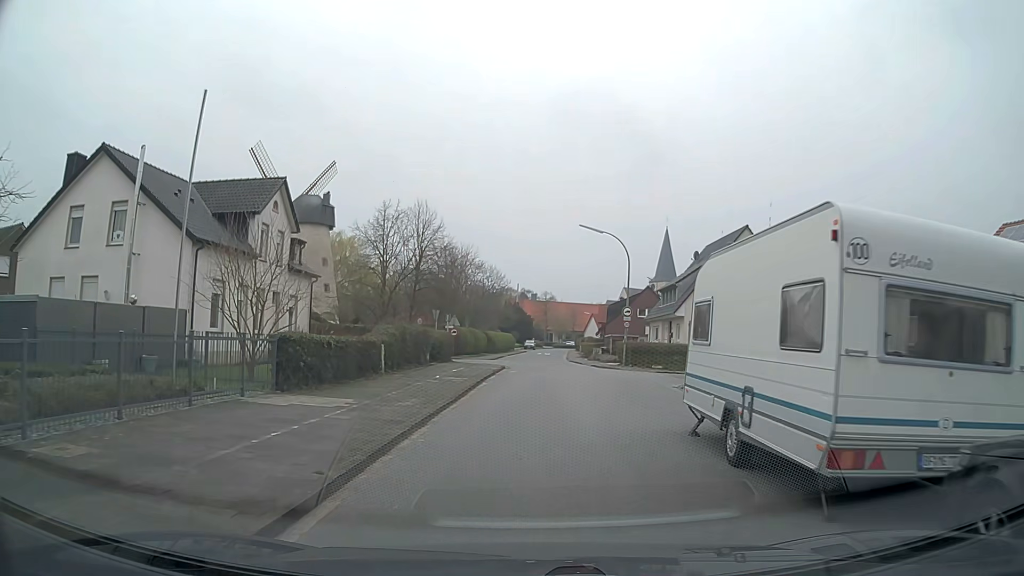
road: residential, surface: asphalt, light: Day
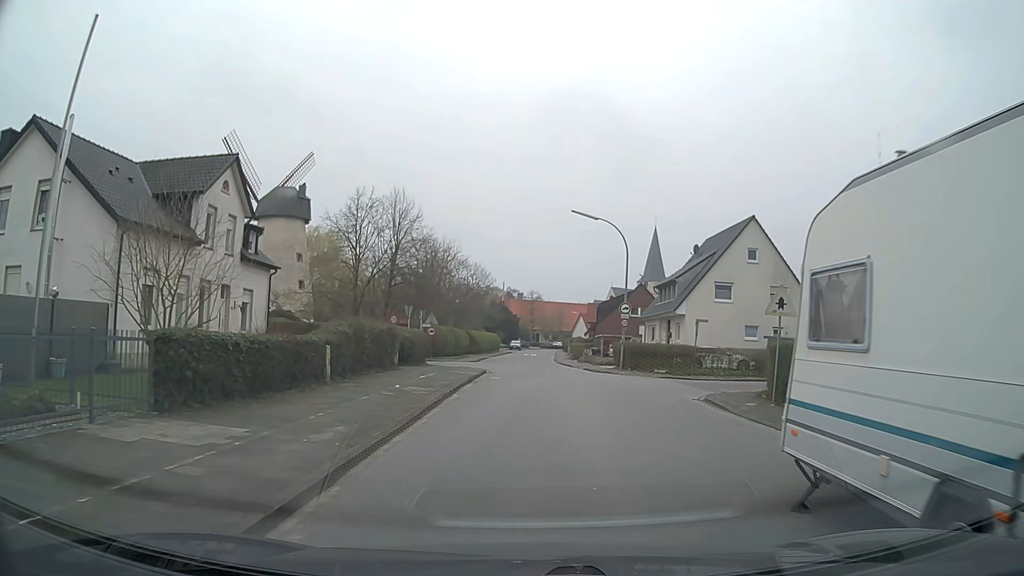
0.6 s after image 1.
(+0.1, +4.6) m; +2°
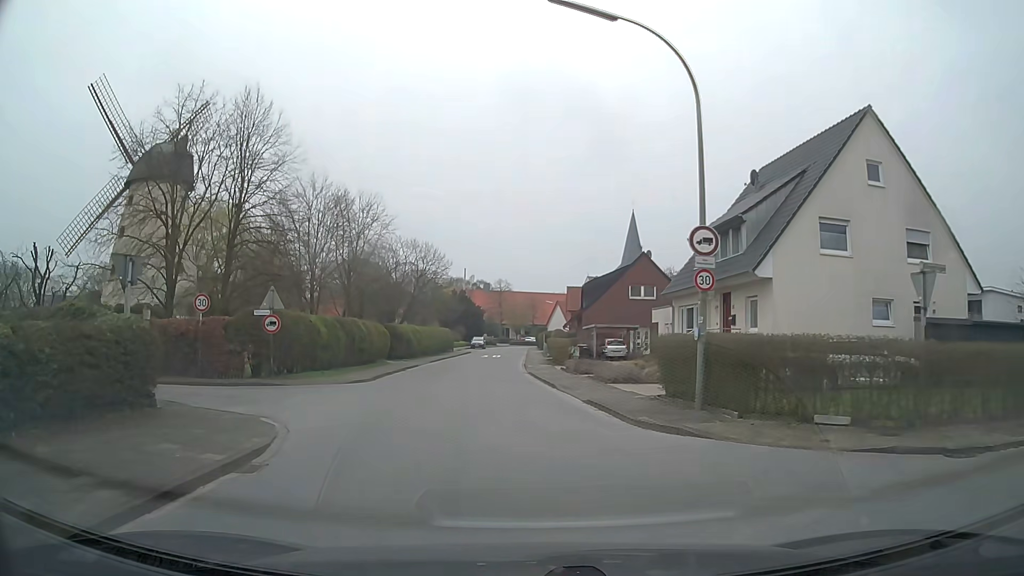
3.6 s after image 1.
(+1.0, +22.3) m; +2°
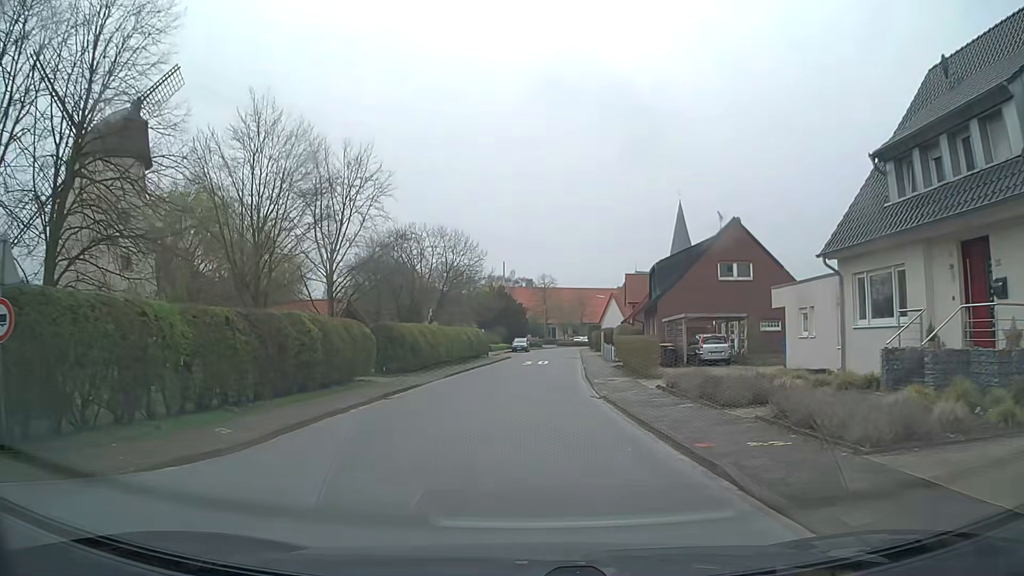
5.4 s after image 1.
(-0.5, +14.4) m; -3°
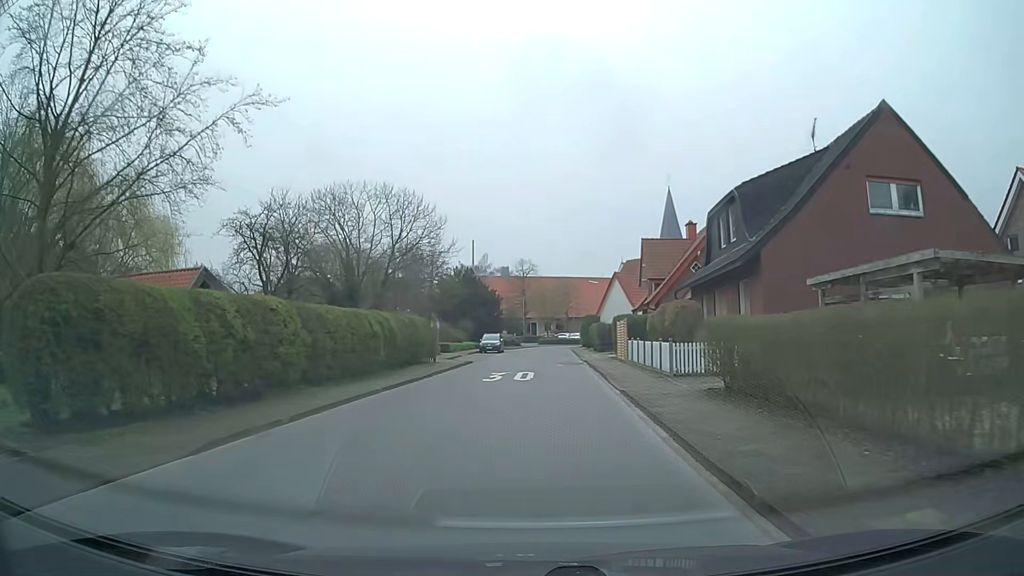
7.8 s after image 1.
(-0.1, +21.5) m; 0°
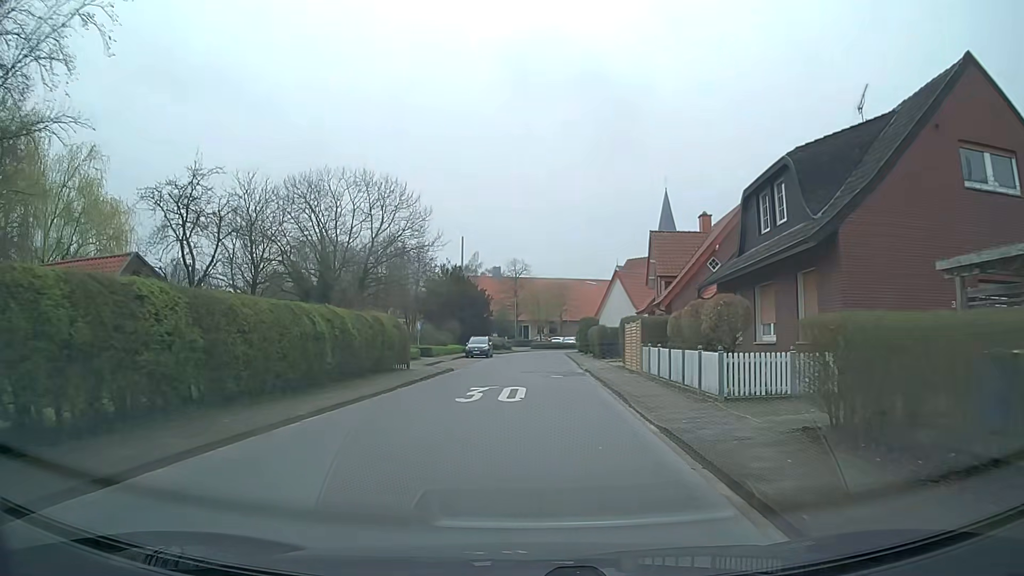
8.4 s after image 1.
(+0.1, +5.7) m; +1°
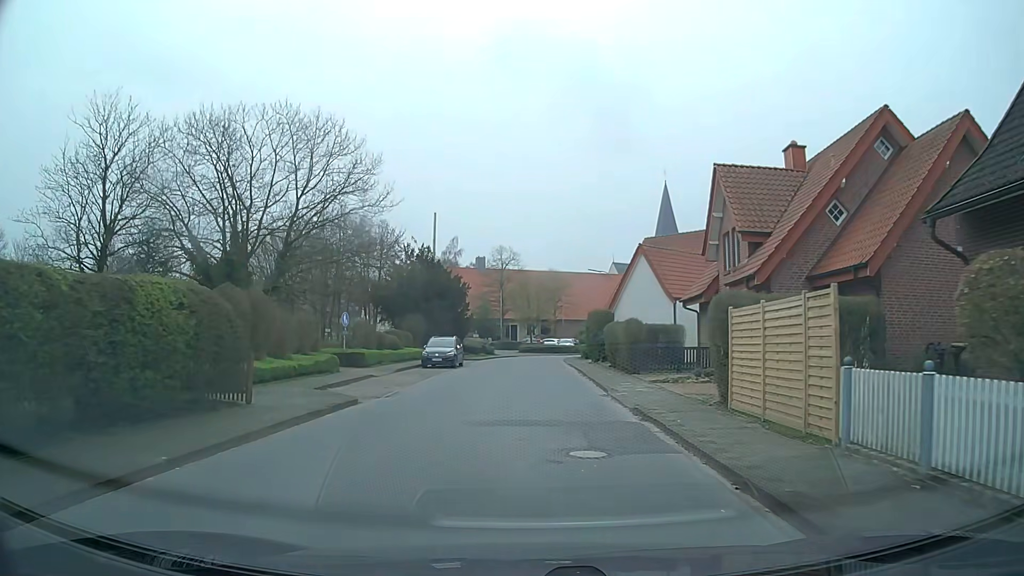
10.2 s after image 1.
(+0.3, +16.6) m; +1°
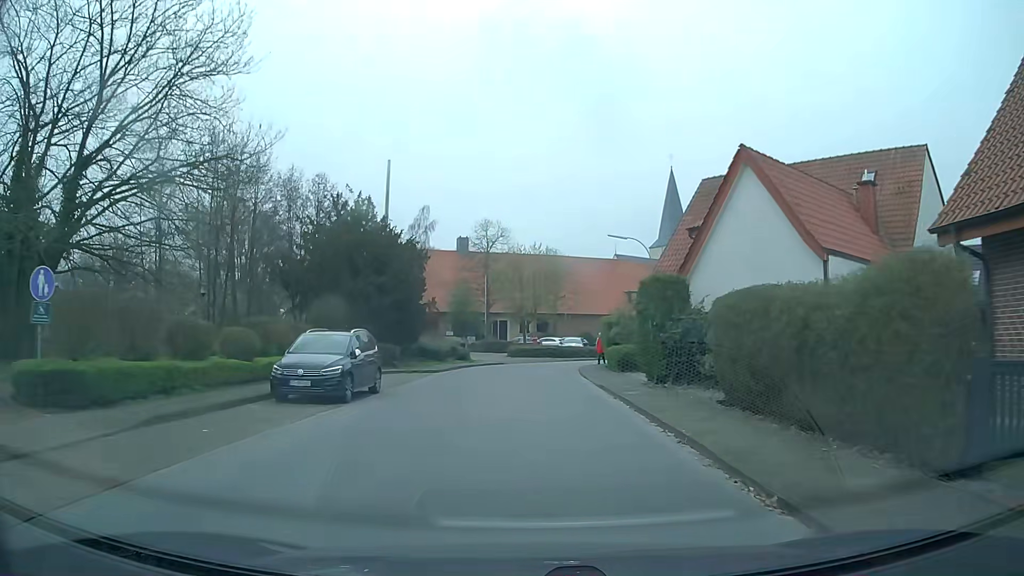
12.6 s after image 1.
(+0.1, +20.4) m; 0°
(0, +10) (0, +20) (0, +30) (+2, +40) (+7, +49) (+14, +55) (+23, +60) (+31, +66) (+39, +72) (+47, +78) m
